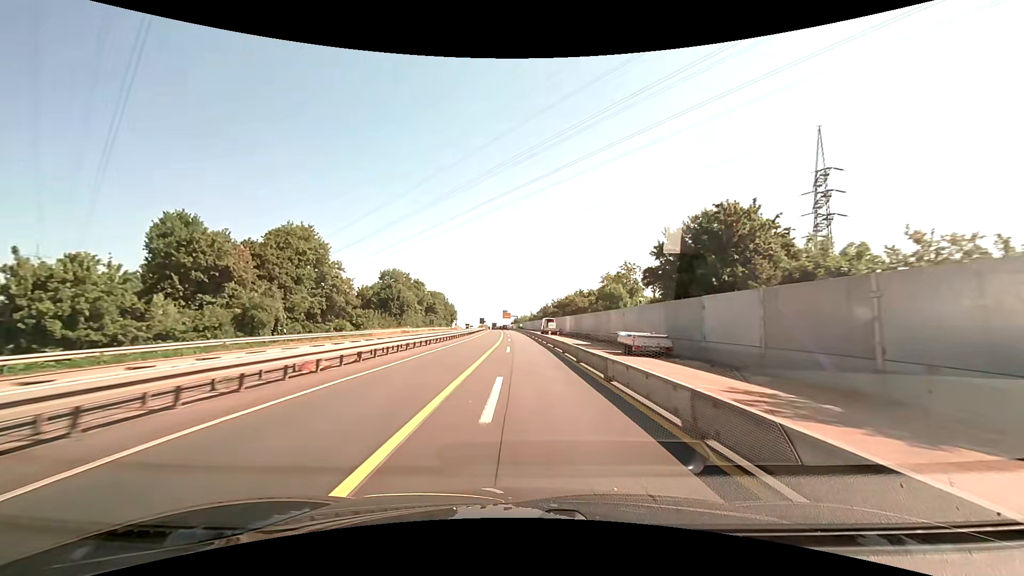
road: trunk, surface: asphalt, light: Day
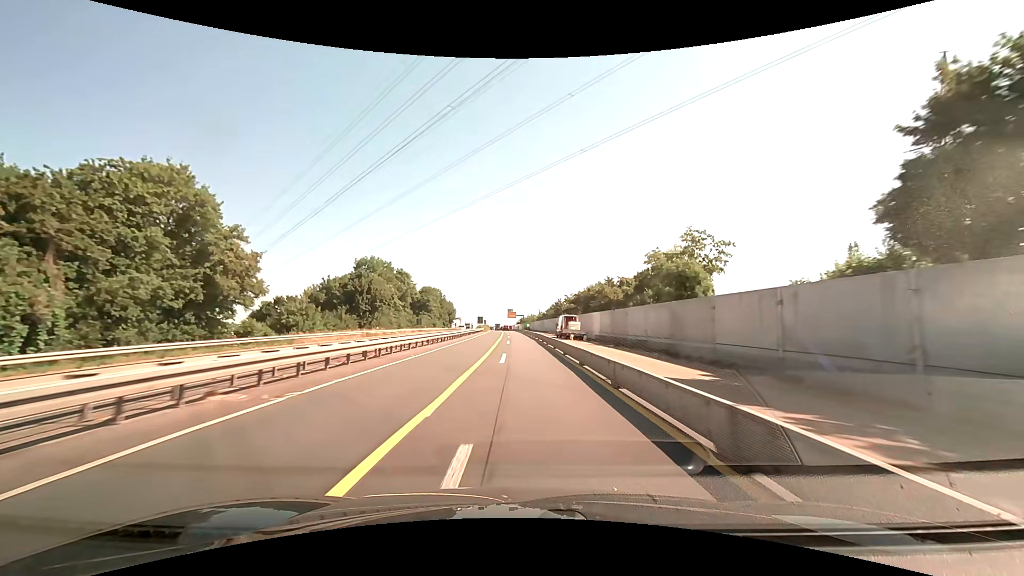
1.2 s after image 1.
(-0.2, +25.4) m; -1°
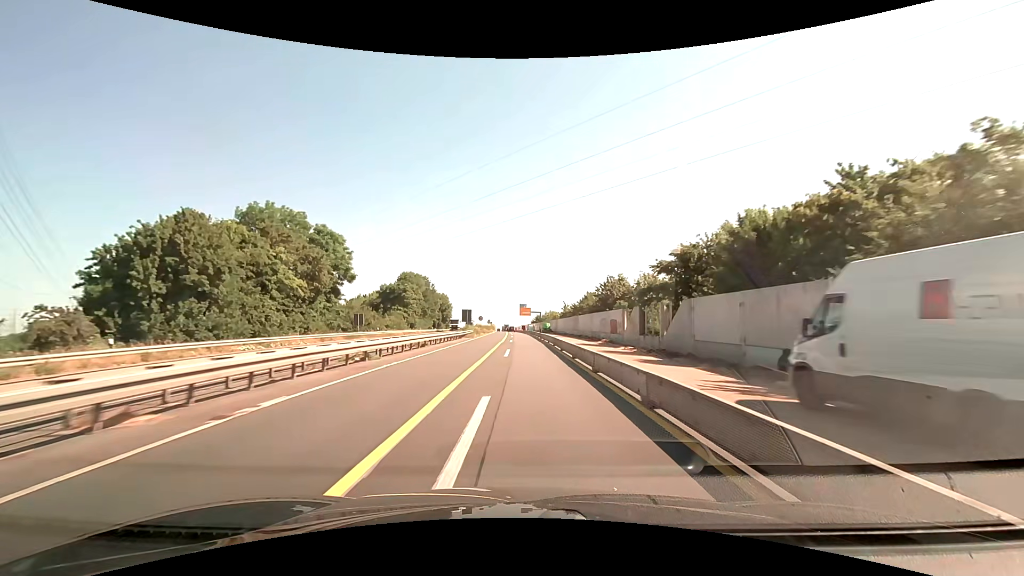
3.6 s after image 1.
(-0.7, +50.8) m; -2°
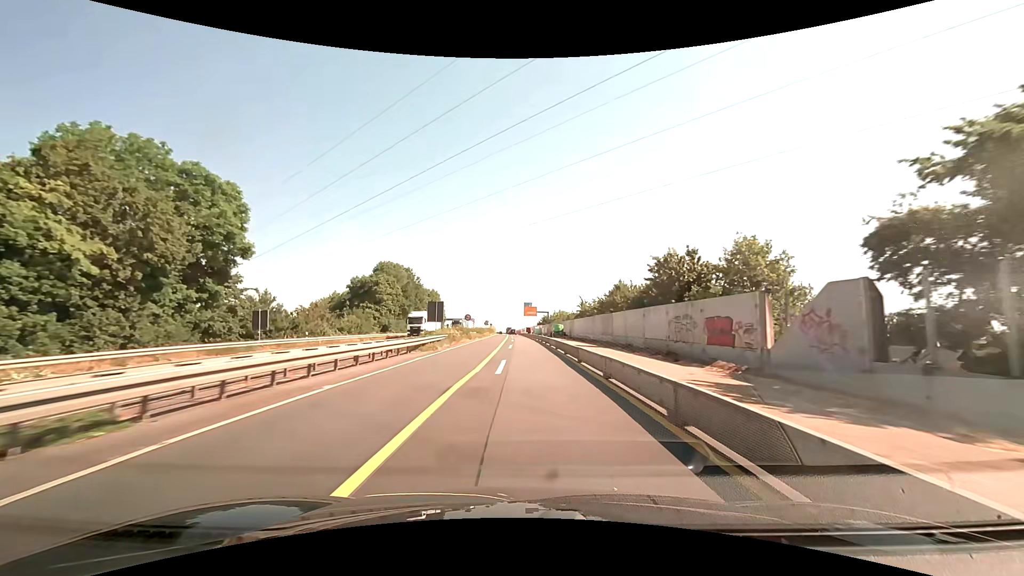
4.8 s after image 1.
(-0.1, +25.4) m; 0°
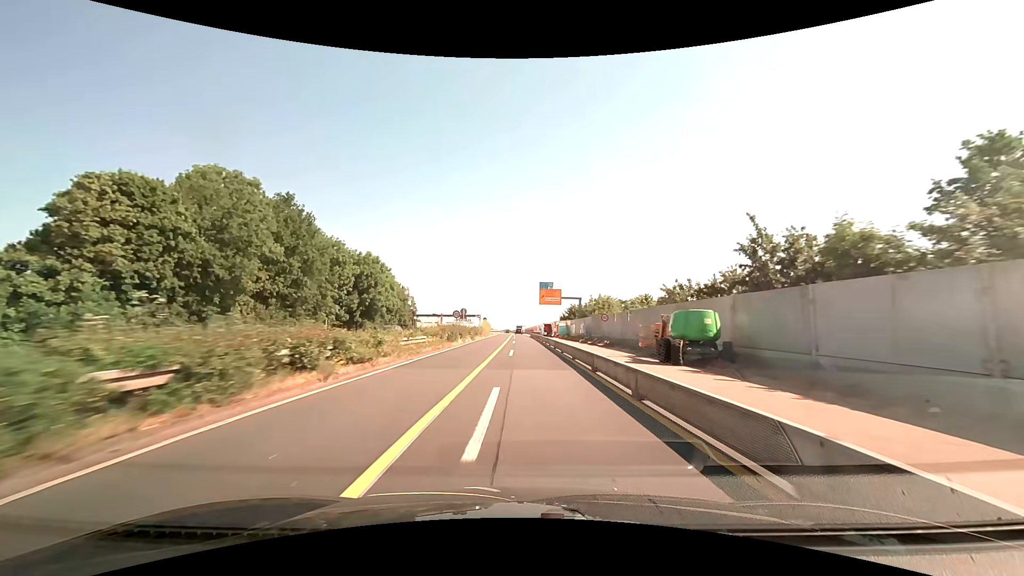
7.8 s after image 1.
(-0.8, +63.6) m; -1°
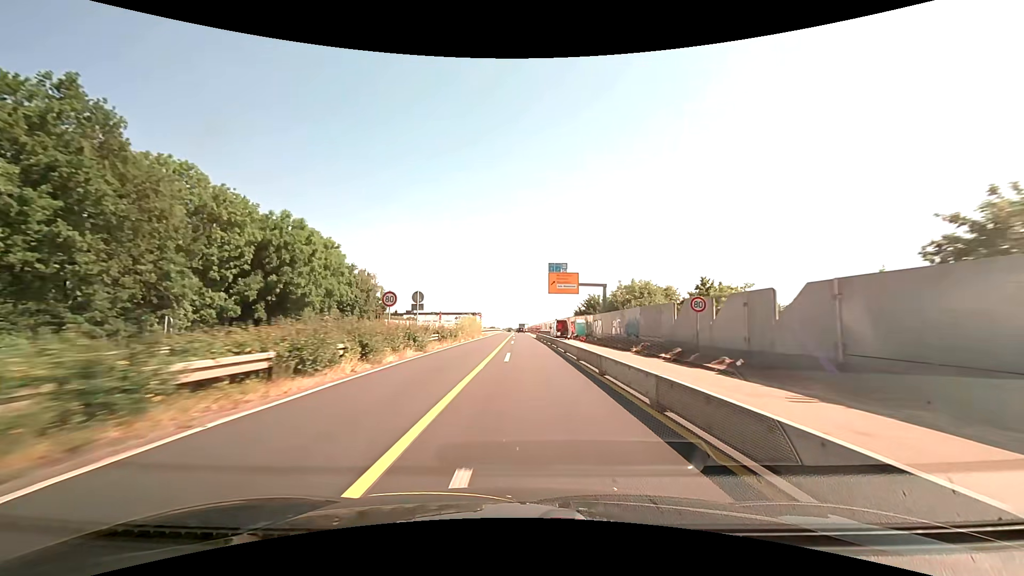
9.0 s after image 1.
(-0.1, +25.5) m; 0°
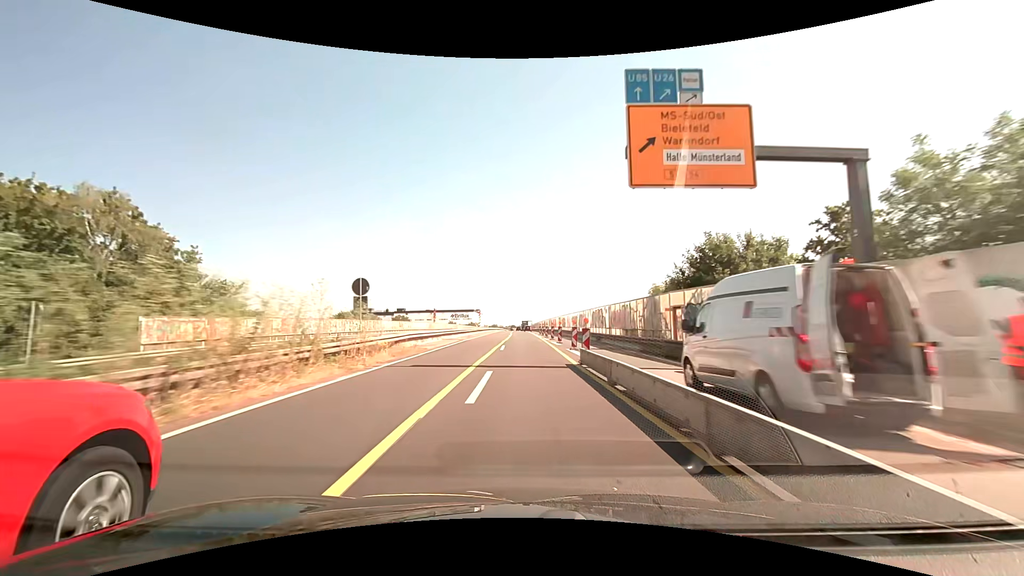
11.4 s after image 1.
(-0.1, +50.9) m; -1°
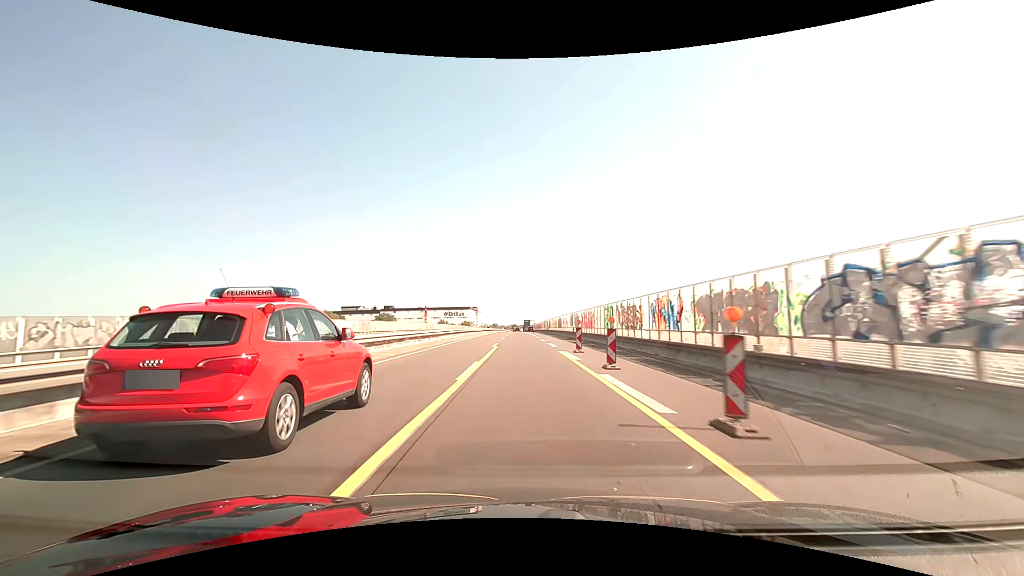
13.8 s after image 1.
(0.0, +51.0) m; 0°
(0, +10) (0, +20) (0, +30) (0, +40) (0, +50) (0, +60) (0, +70) (0, +80) (0, +90) (-1, +100) m
